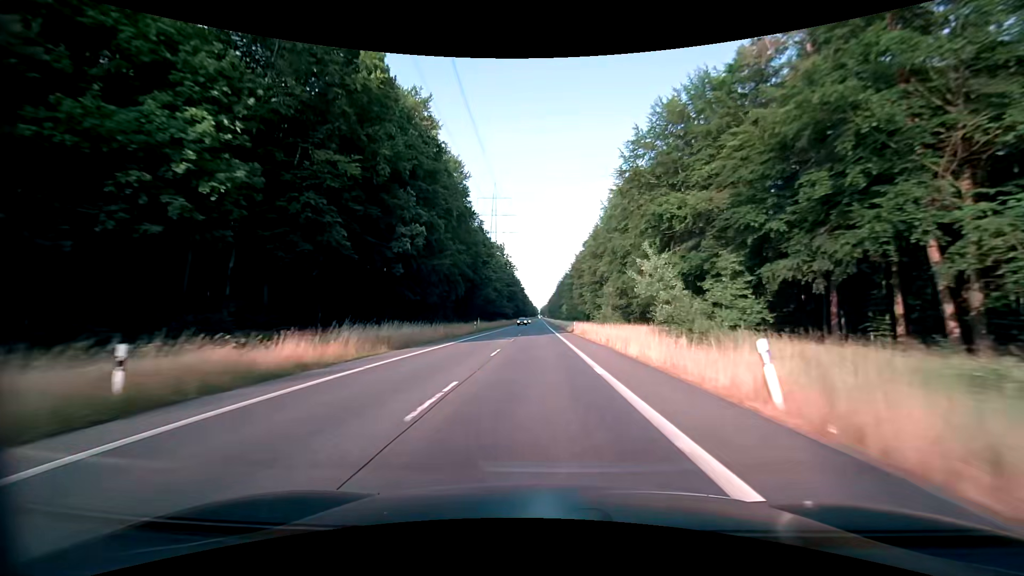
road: secondary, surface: asphalt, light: Day
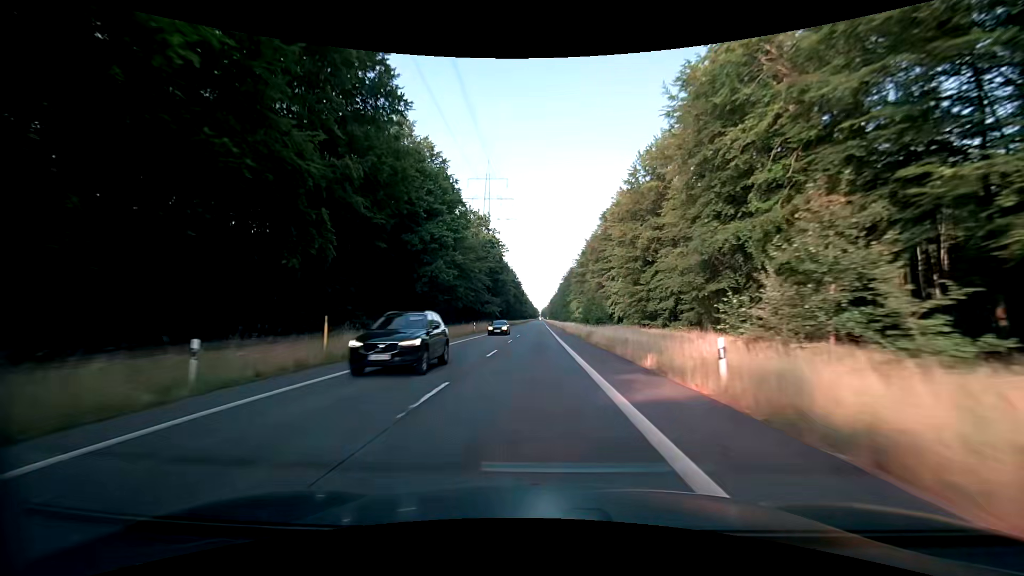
(0.0, +48.0) m; 0°
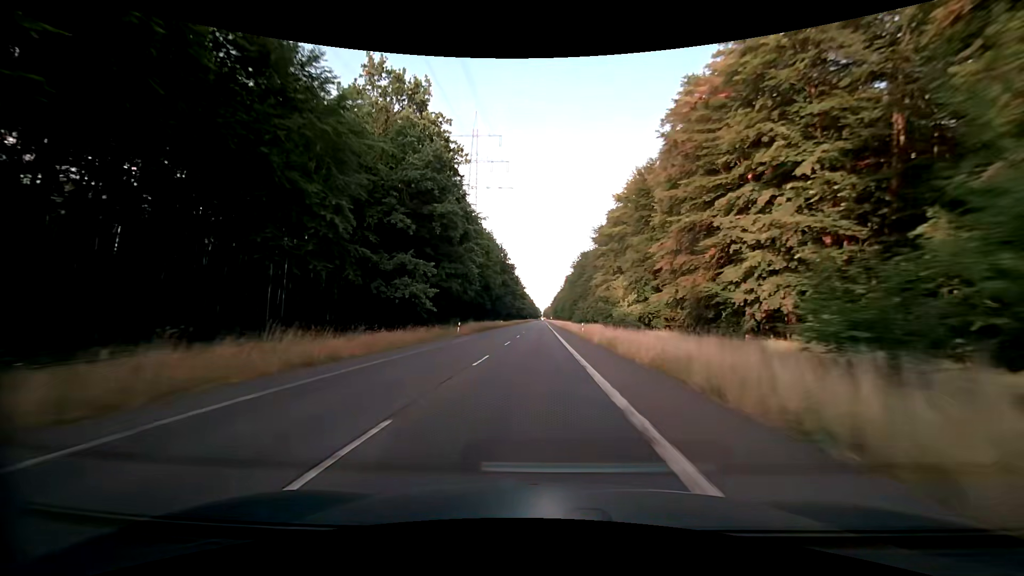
(-0.2, +64.4) m; 0°
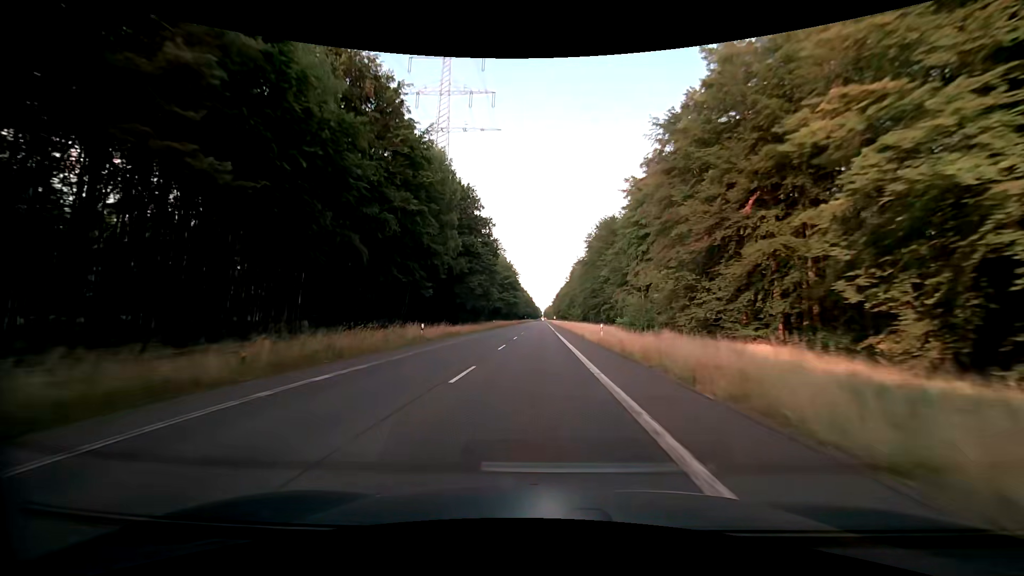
(+0.1, +64.0) m; 0°
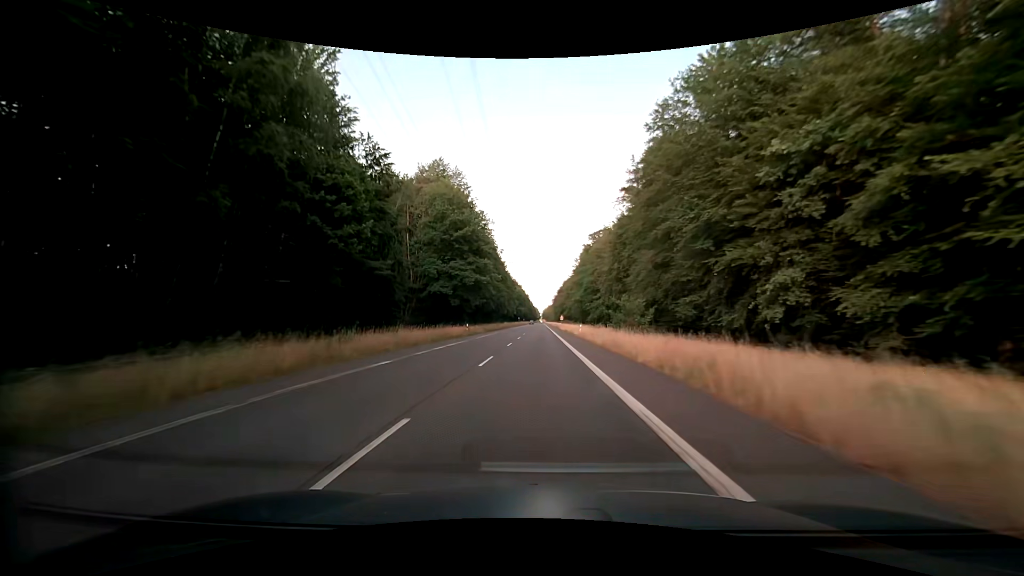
(-0.1, +79.3) m; 0°
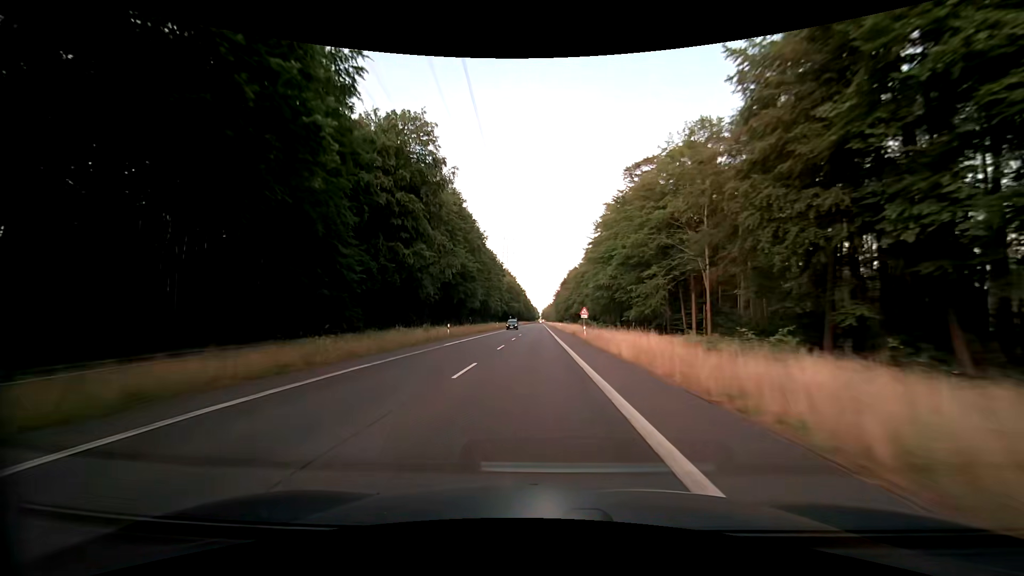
(0.0, +63.1) m; 0°
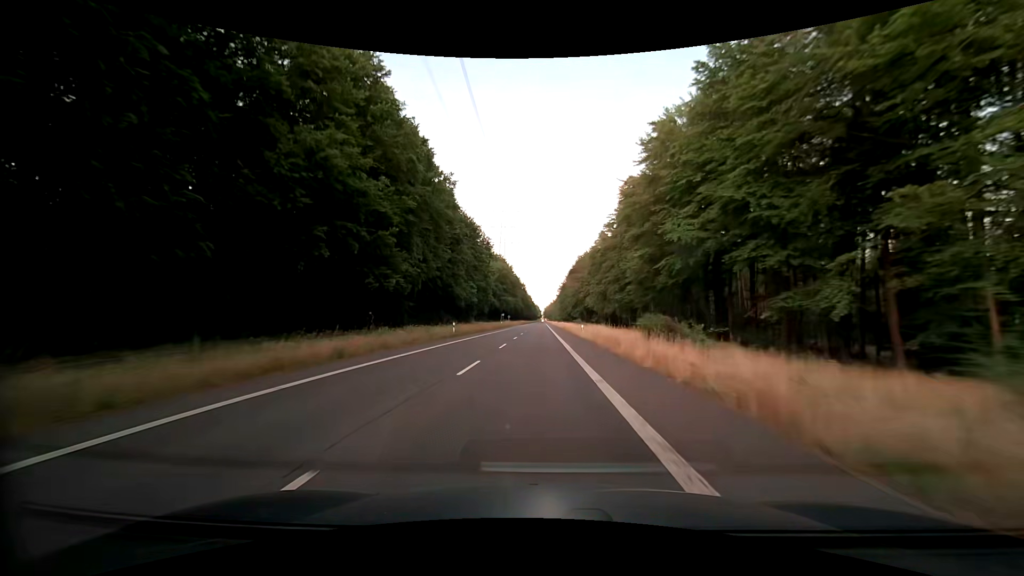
(-0.1, +47.3) m; 0°
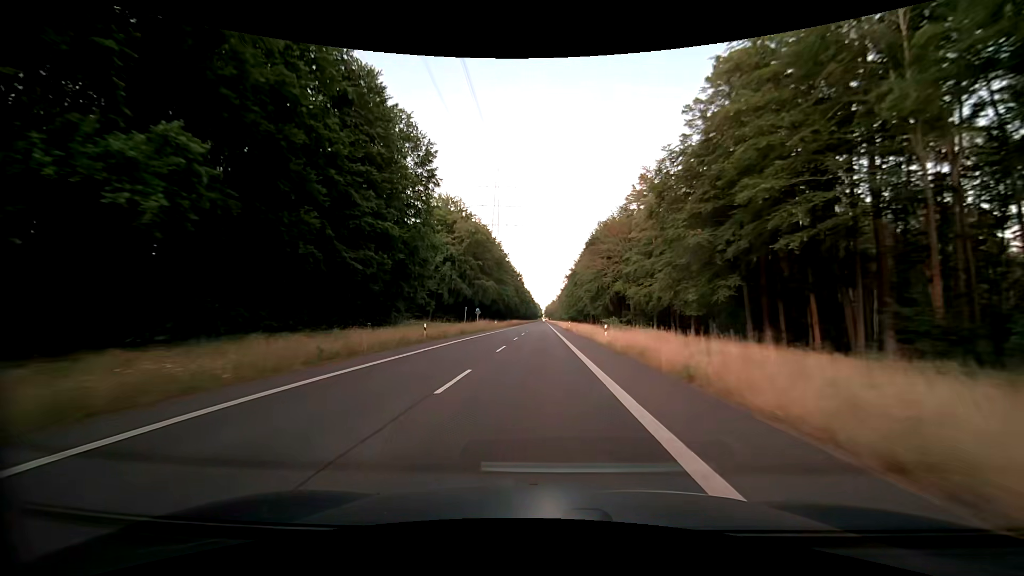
(-0.2, +63.1) m; 0°
(0, +10) (0, +20) (0, +30) (0, +40) (0, +50) (0, +60) (0, +70) (0, +80) (0, +90) (0, +100) m
